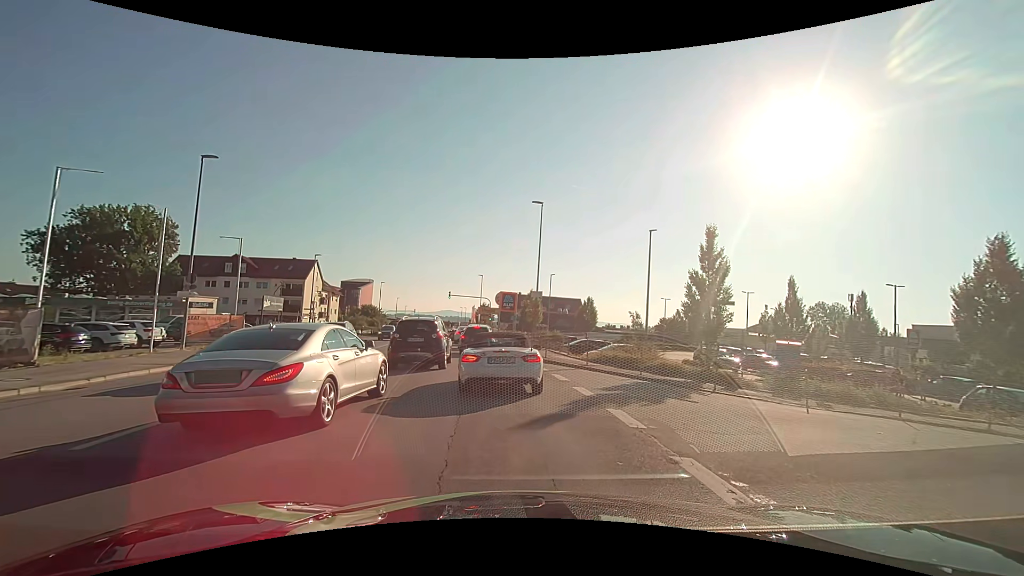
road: tertiary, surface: asphalt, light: Day
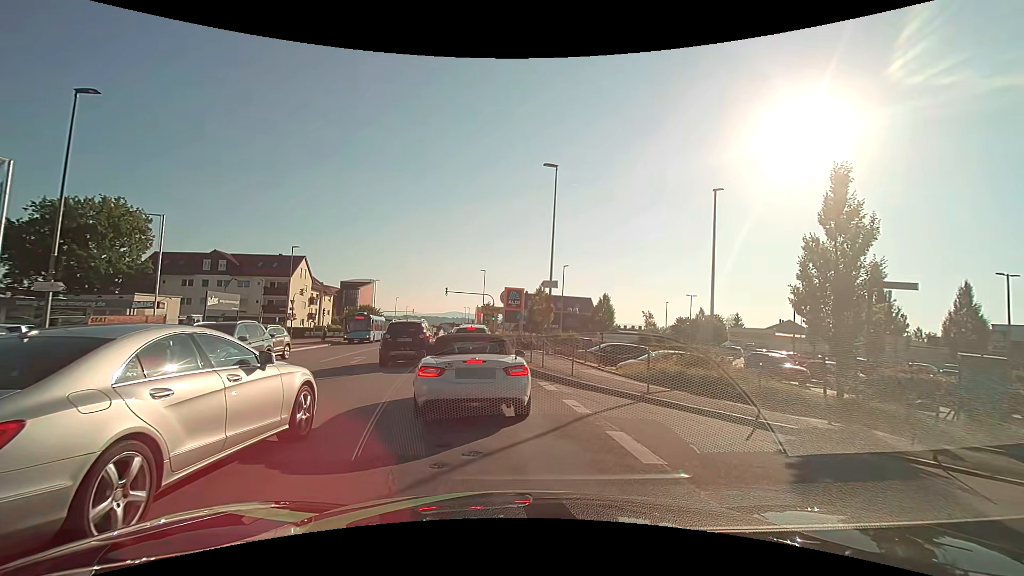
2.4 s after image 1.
(-0.2, +7.9) m; -2°
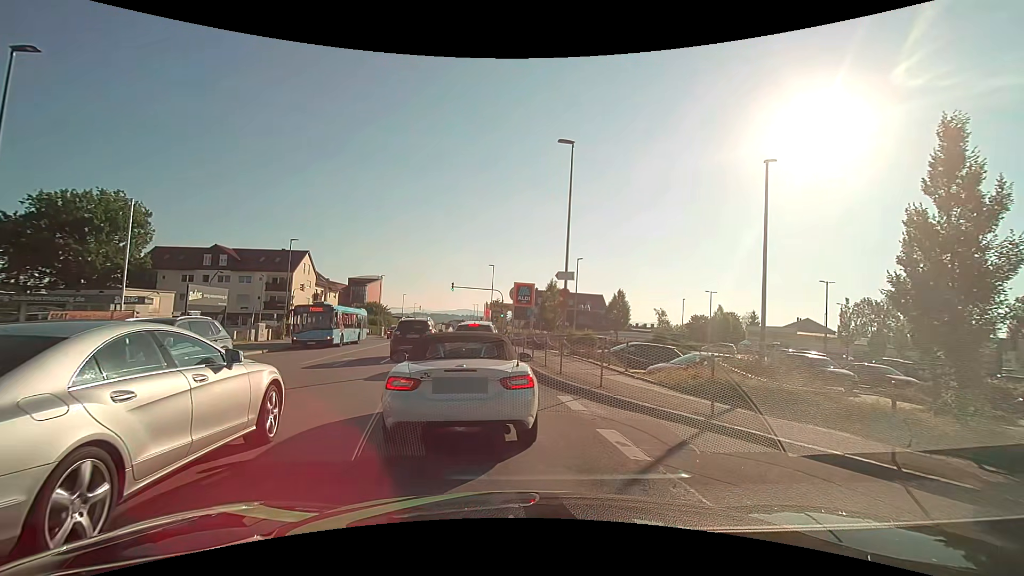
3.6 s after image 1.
(0.0, +2.9) m; -2°
